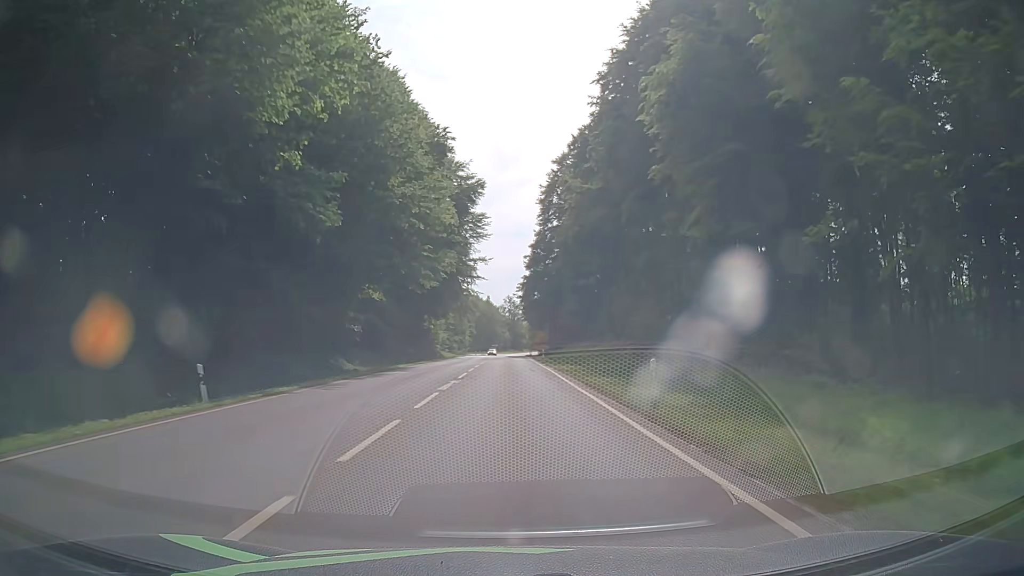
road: secondary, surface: asphalt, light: Day
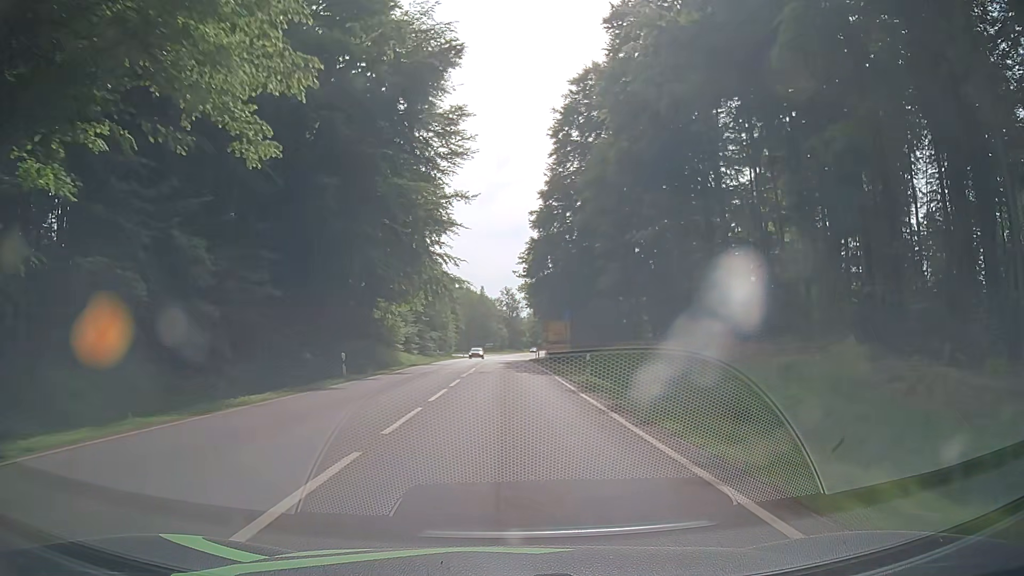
(0.0, +33.8) m; 0°
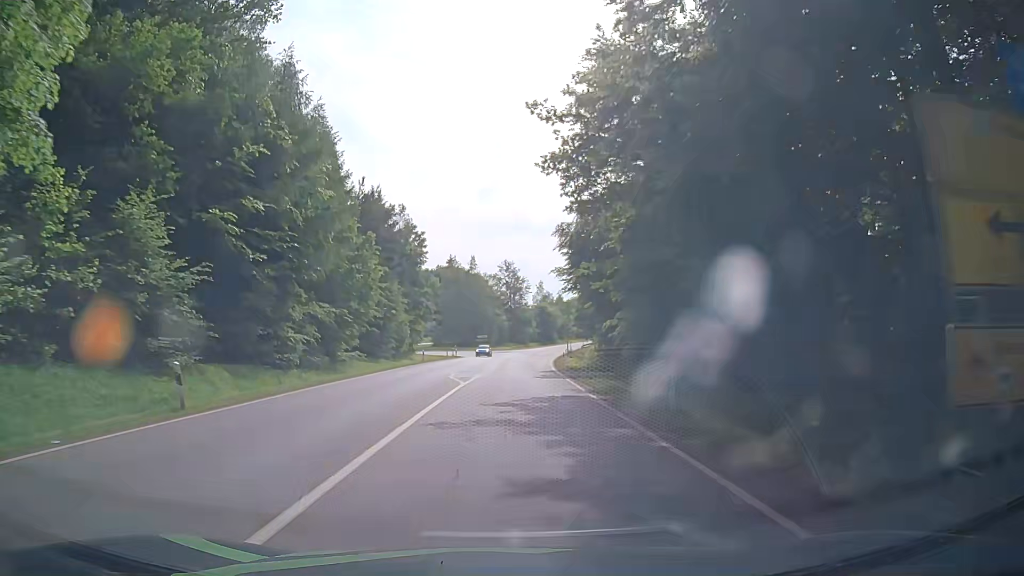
(-0.3, +54.1) m; -1°
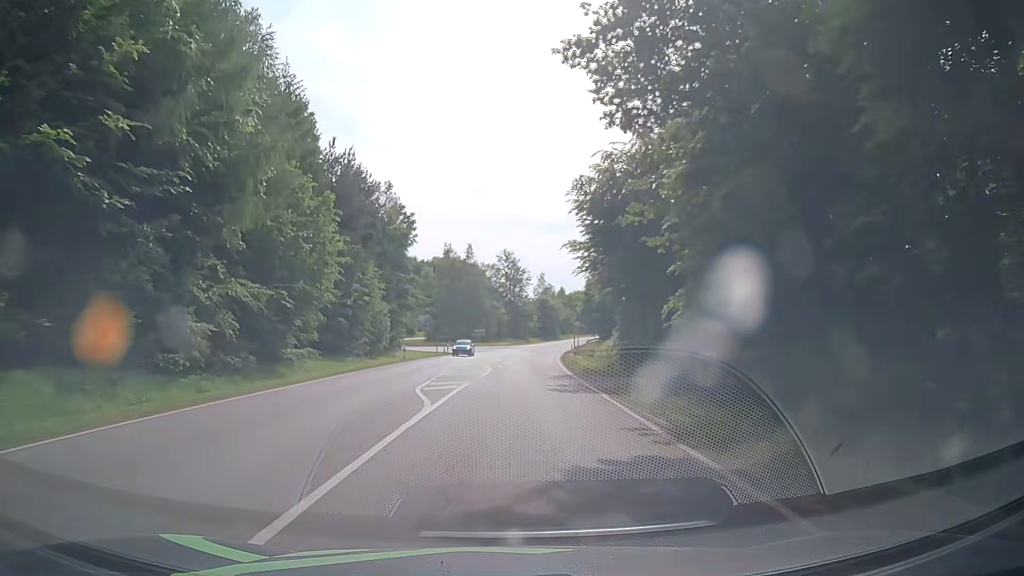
(0.0, +10.3) m; +1°
(0, +10) (0, +20) (0, +30) (0, +40) (0, +50) (0, +60) (0, +70) (+1, +80) (0, +90) (-6, +98) m
